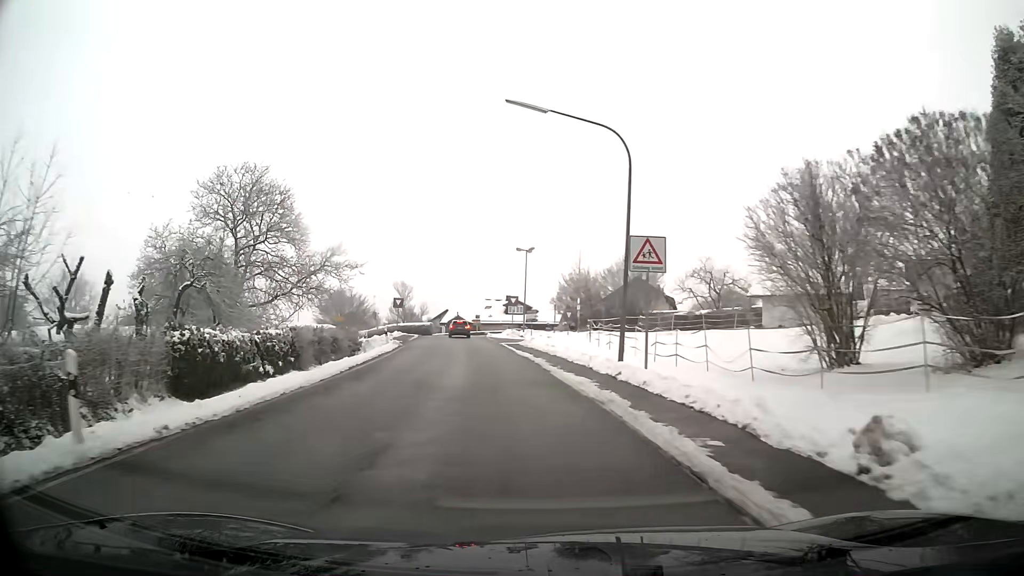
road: secondary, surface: asphalt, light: Day
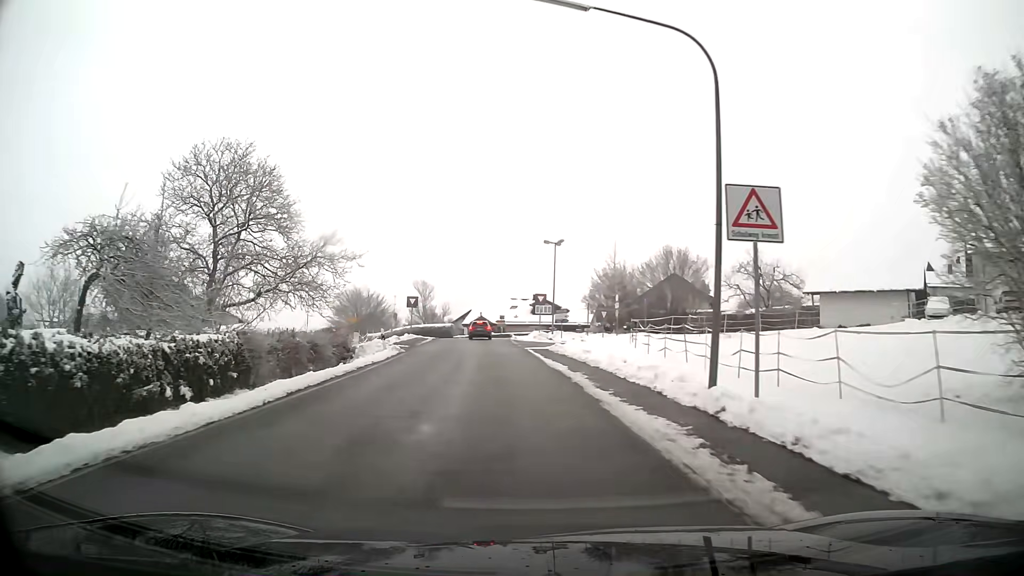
(-0.1, +7.0) m; -2°
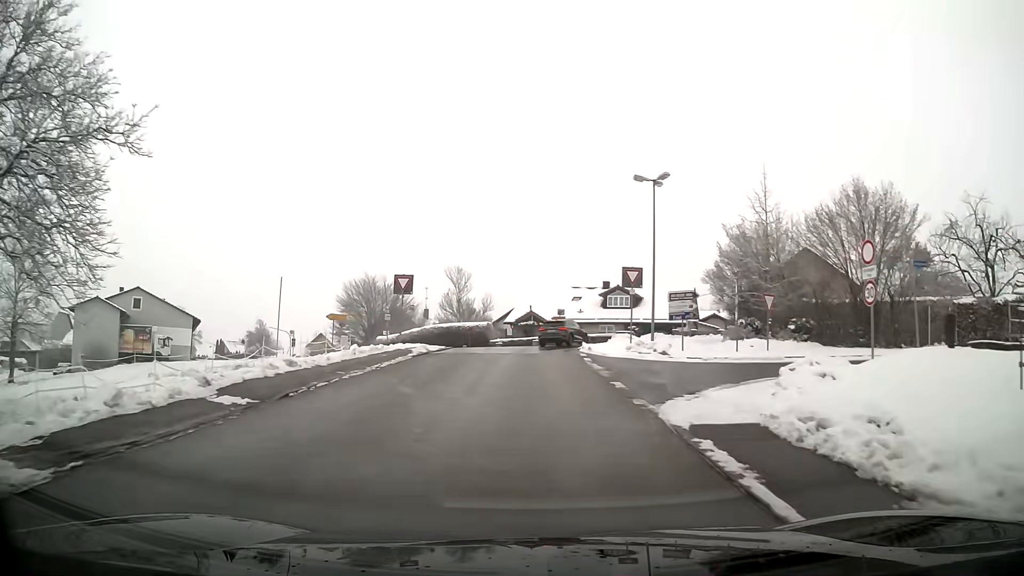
(-1.2, +26.4) m; -4°
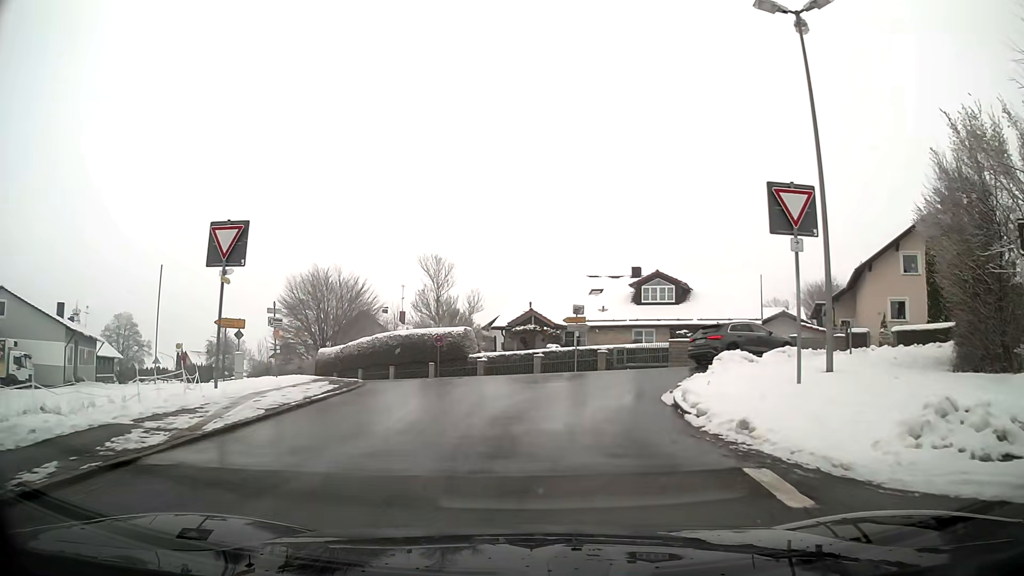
(0.0, +20.3) m; 0°
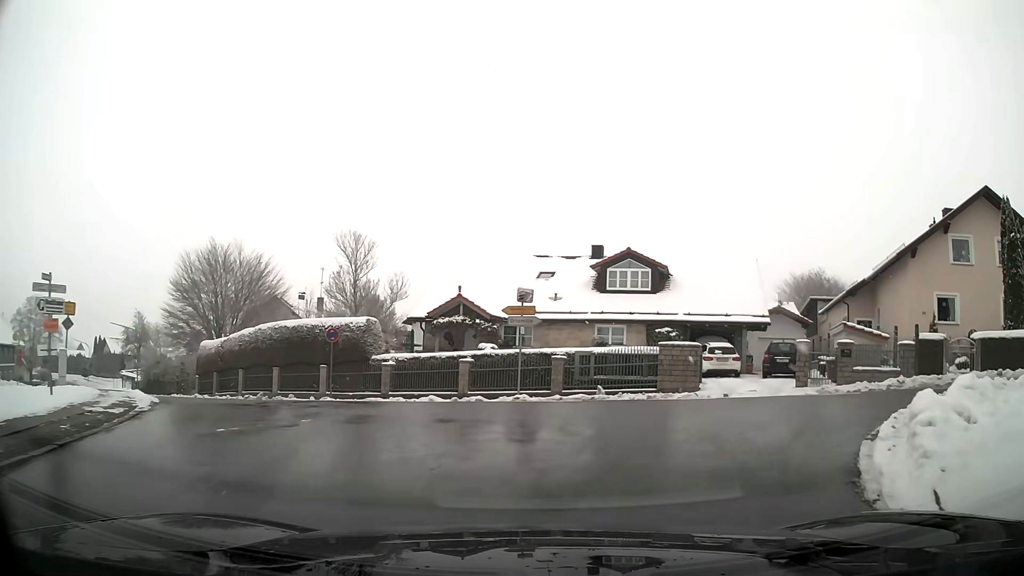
(+0.4, +10.6) m; +7°
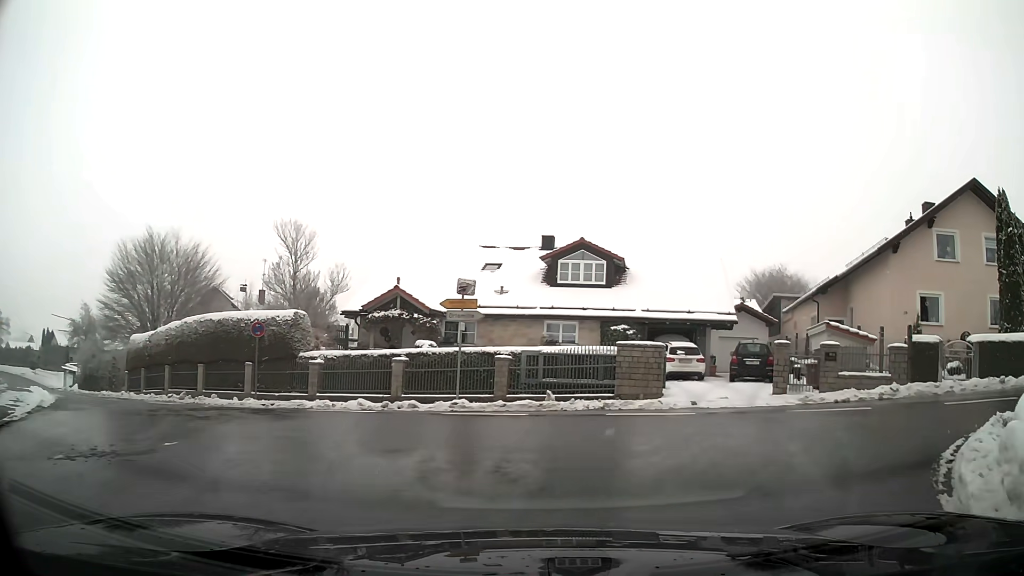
(+0.1, +2.6) m; +4°
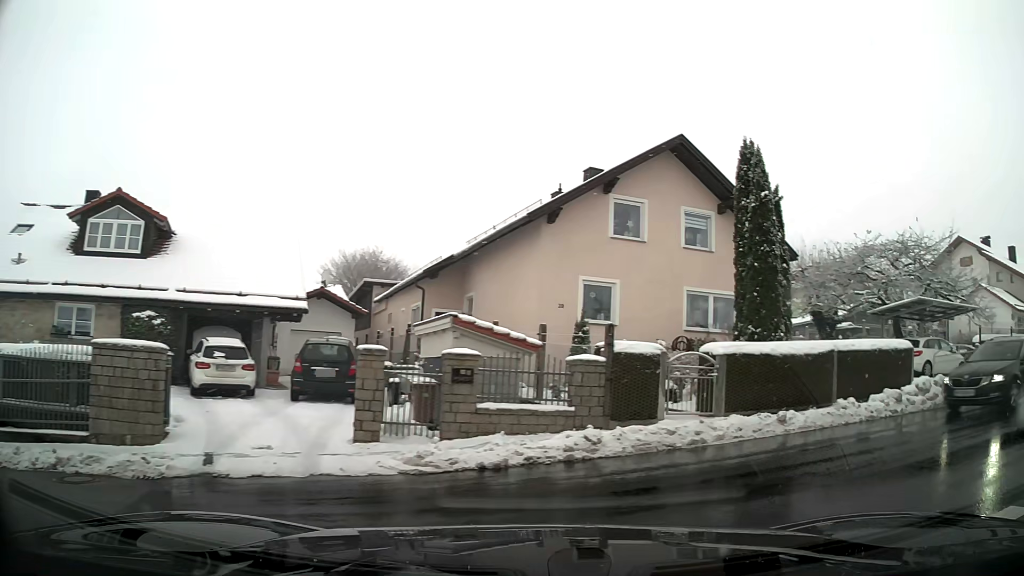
(+2.4, +8.4) m; +38°
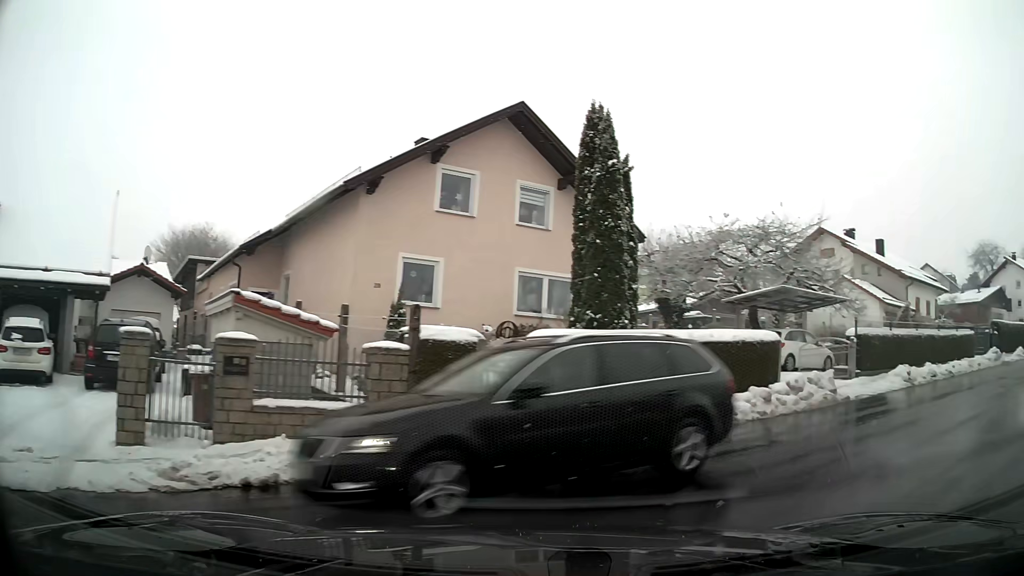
(+0.2, +2.1) m; +14°
